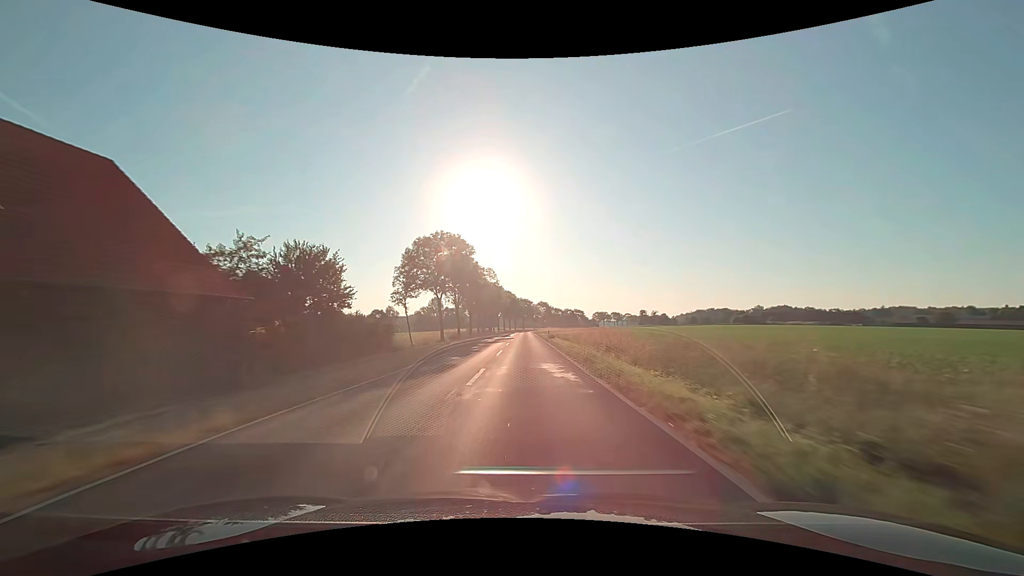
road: secondary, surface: asphalt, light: Day
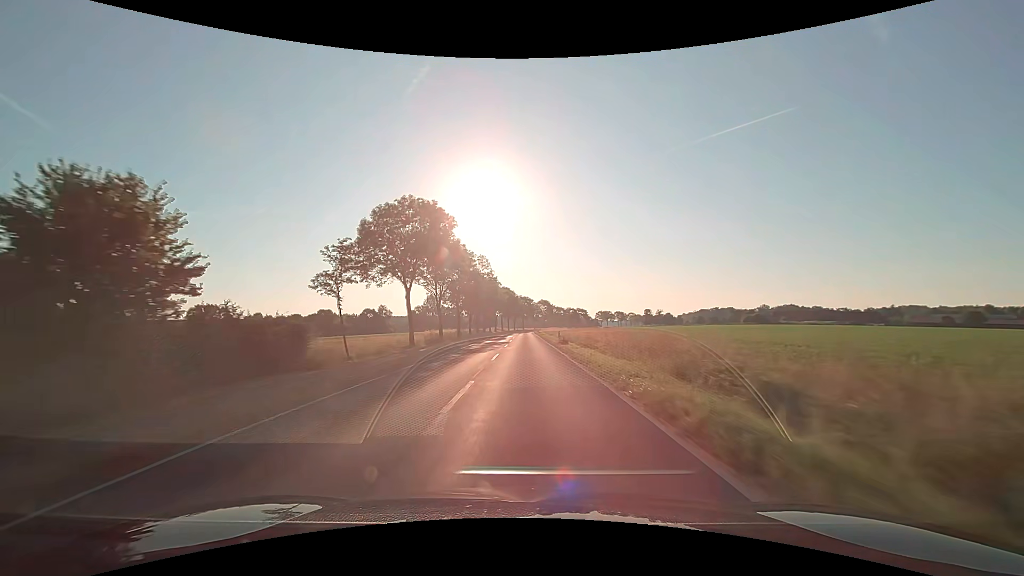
(0.0, +15.7) m; 0°
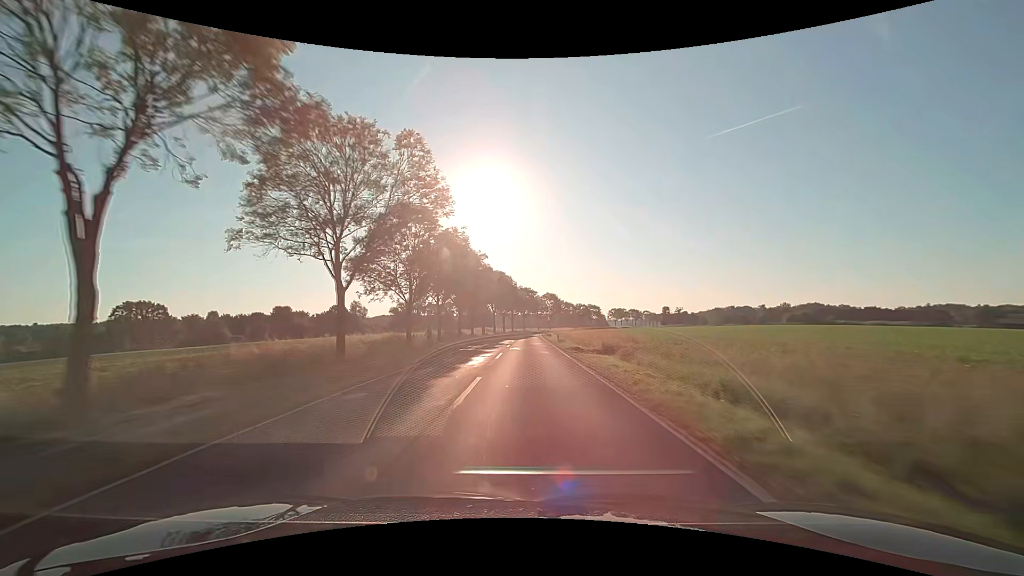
(+0.1, +47.2) m; 0°
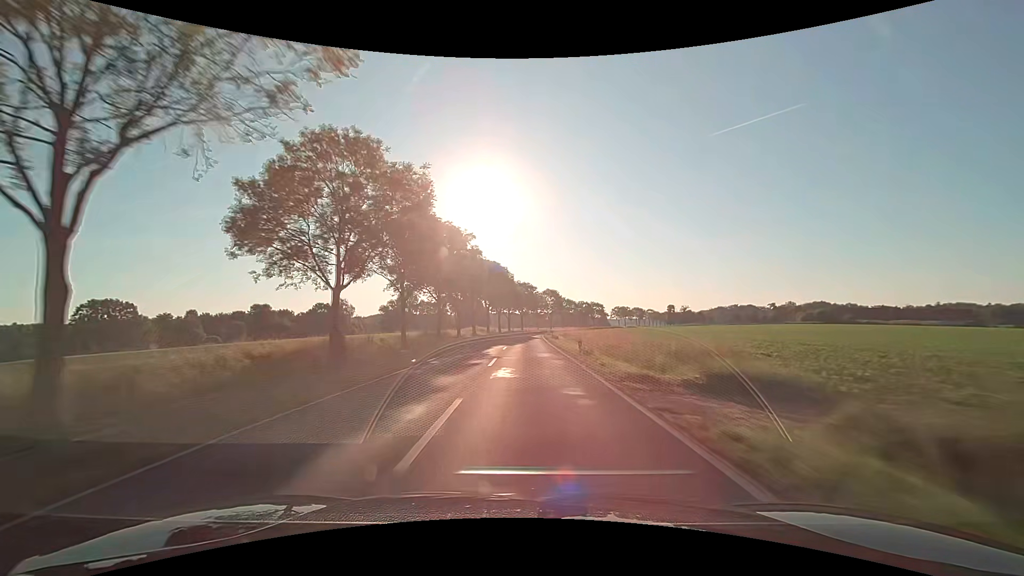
(0.0, +15.8) m; 0°
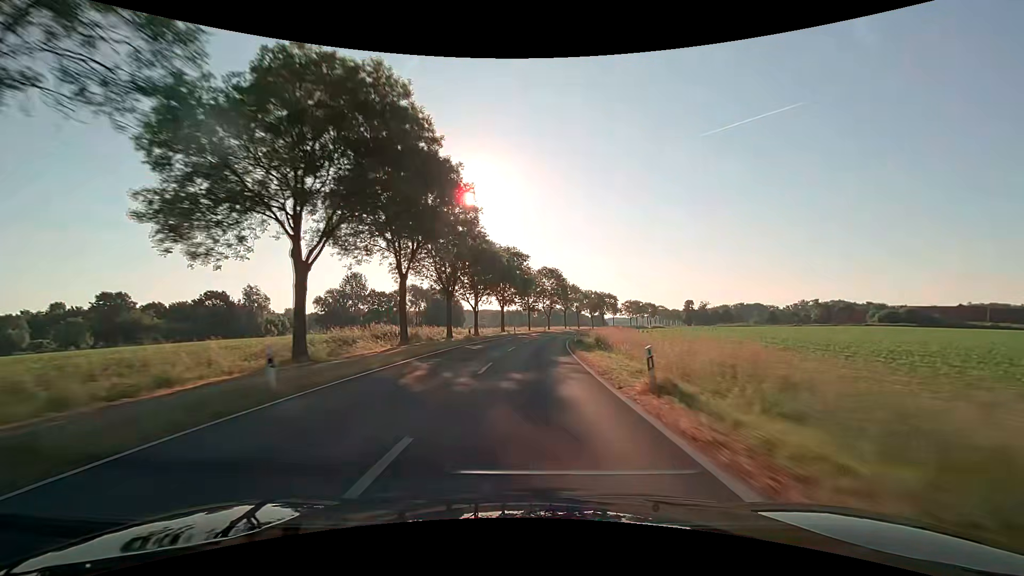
(+0.5, +63.2) m; +2°
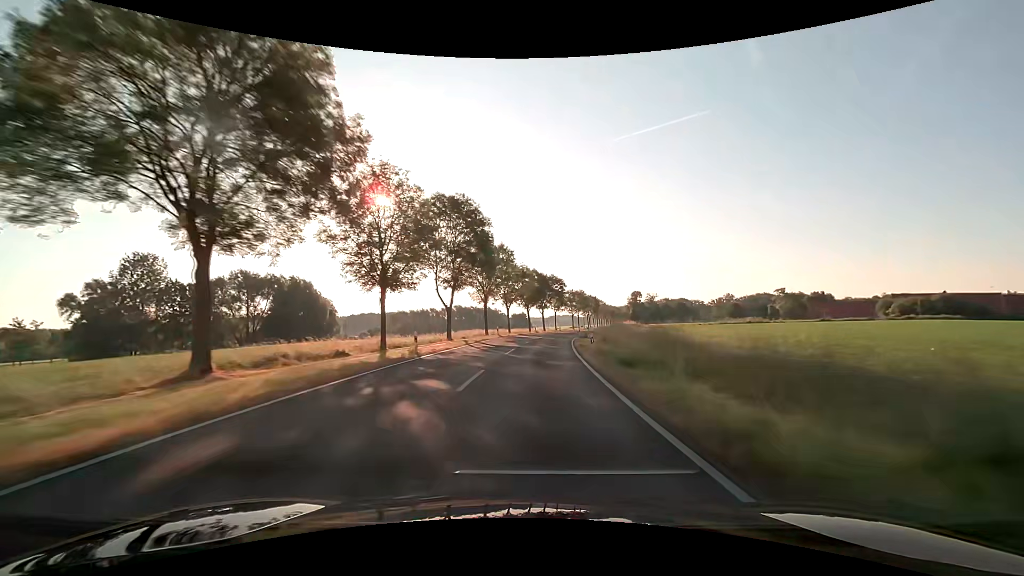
(+4.5, +63.0) m; +9°
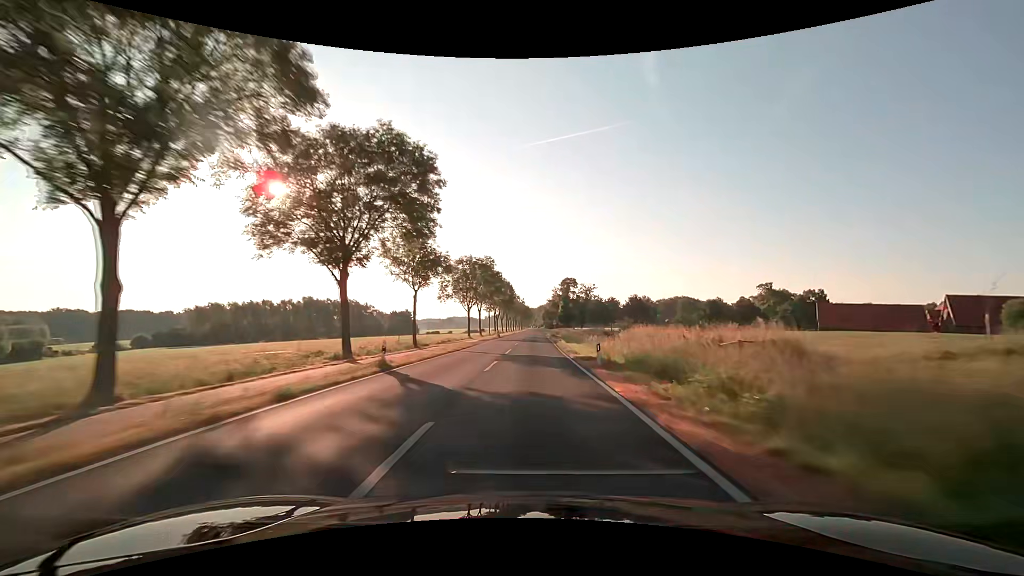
(+8.2, +78.4) m; +11°
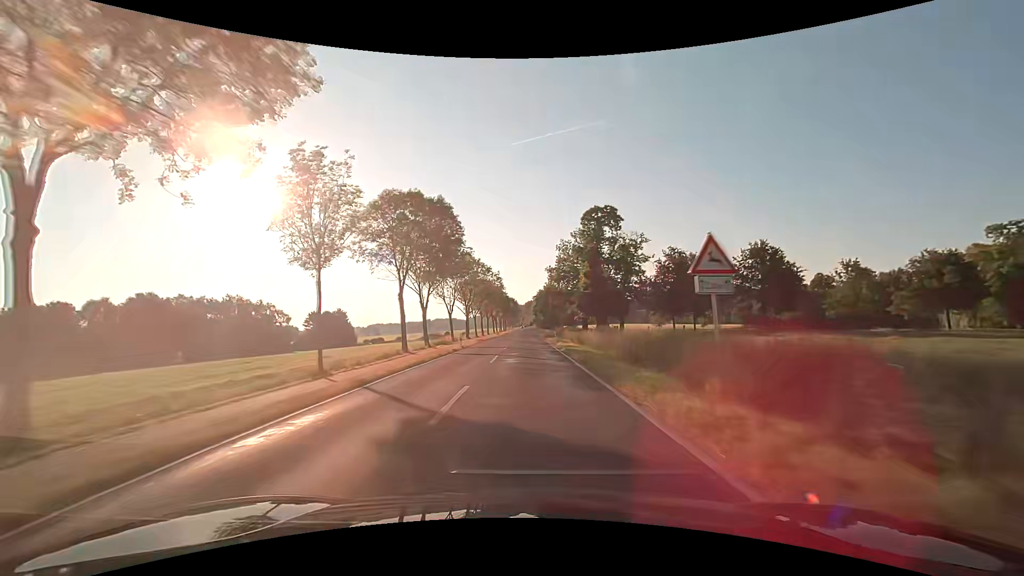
(+2.0, +79.1) m; +2°
(0, +10) (0, +20) (0, +30) (0, +40) (0, +50) (0, +60) (0, +70) (0, +80) (0, +90) (0, +100) m
